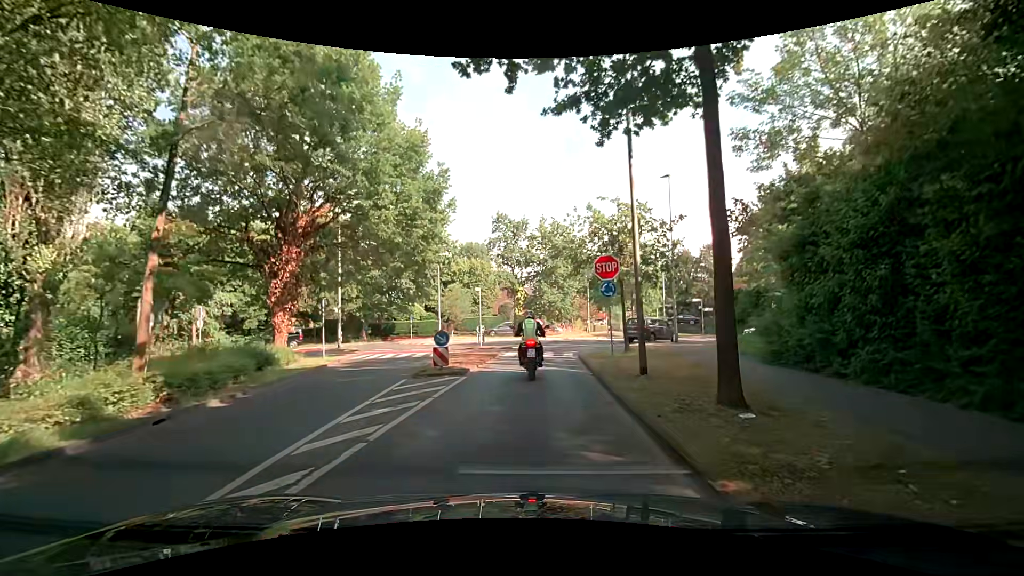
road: tertiary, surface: asphalt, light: Day
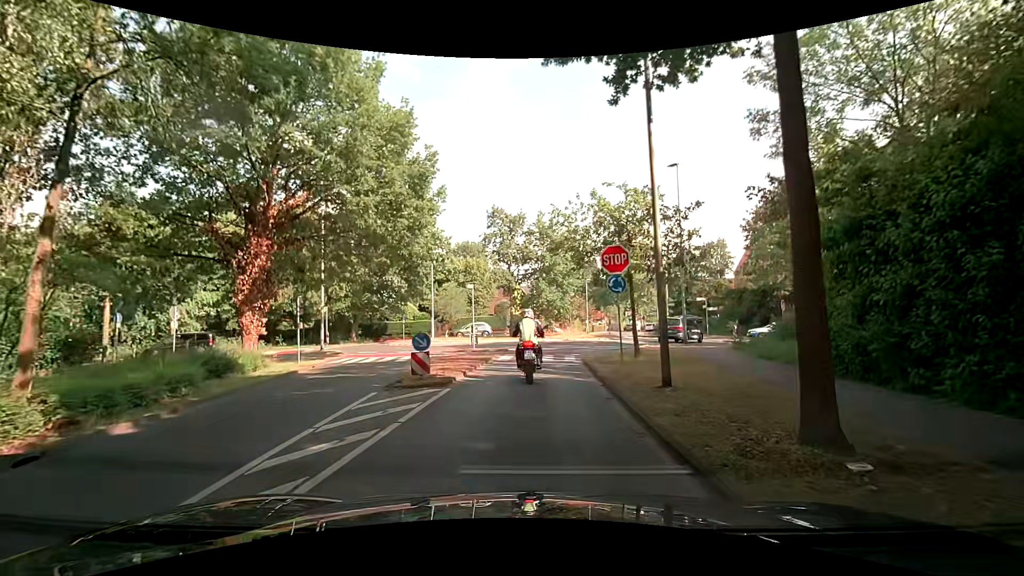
(+0.1, +2.2) m; +2°
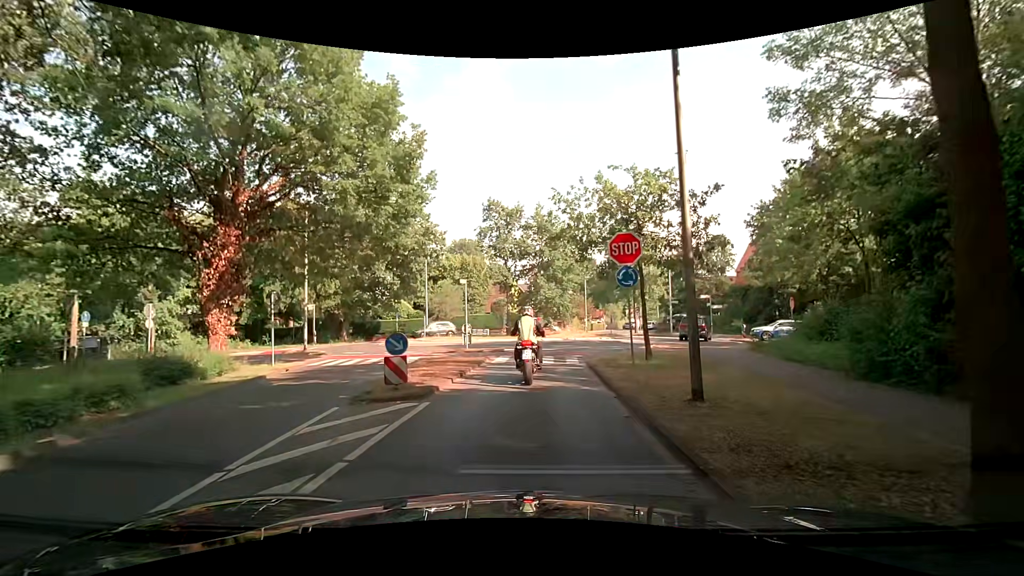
(0.0, +1.9) m; +1°
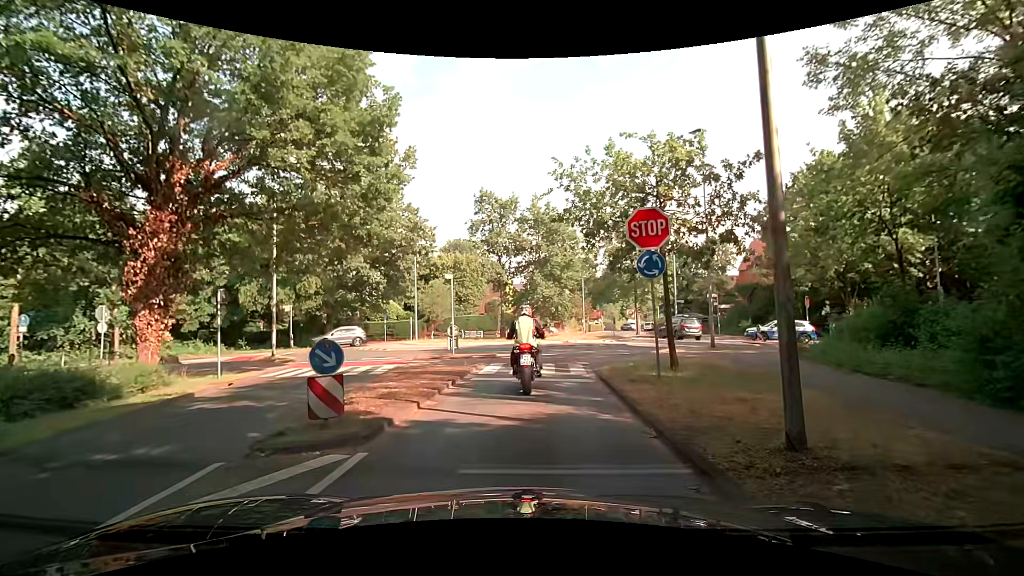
(0.0, +3.0) m; +2°
